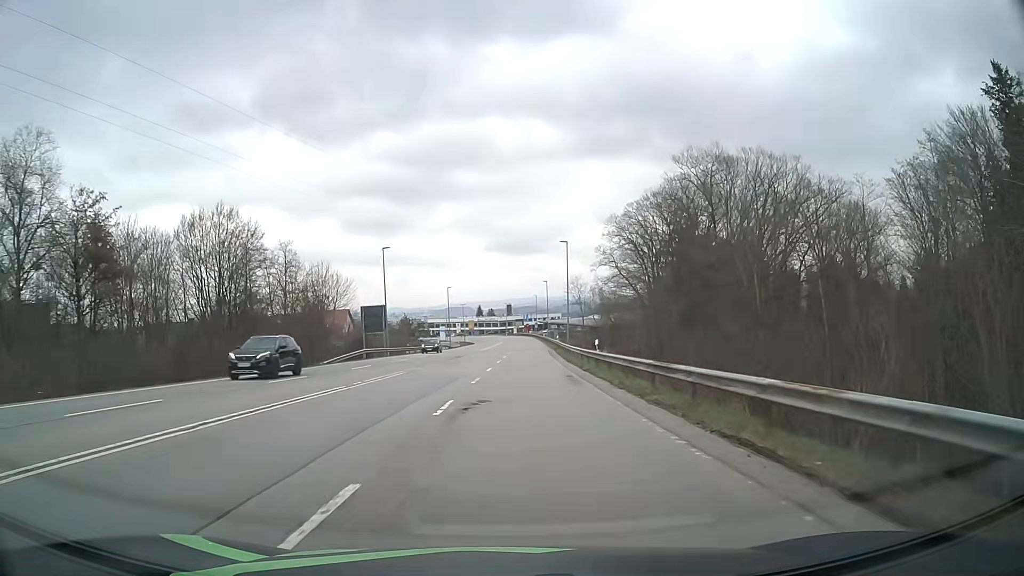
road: secondary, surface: asphalt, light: Day
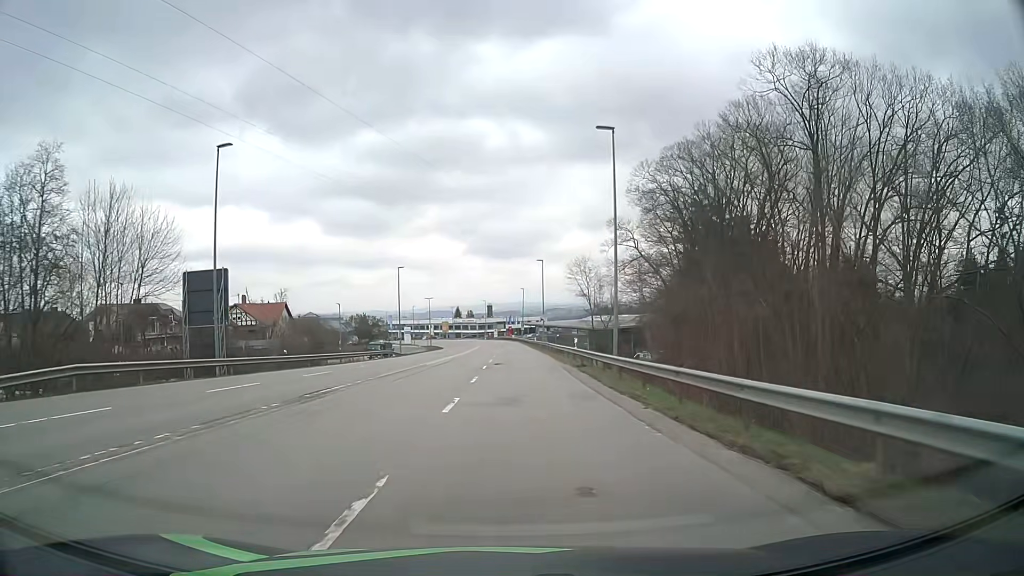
(+0.8, +35.6) m; +2°
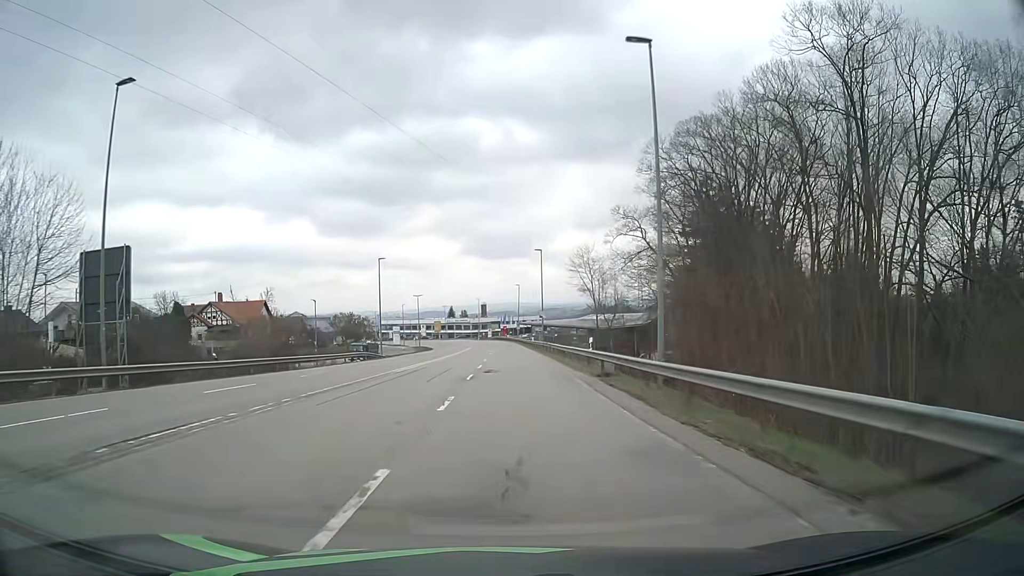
(0.0, +8.9) m; +1°
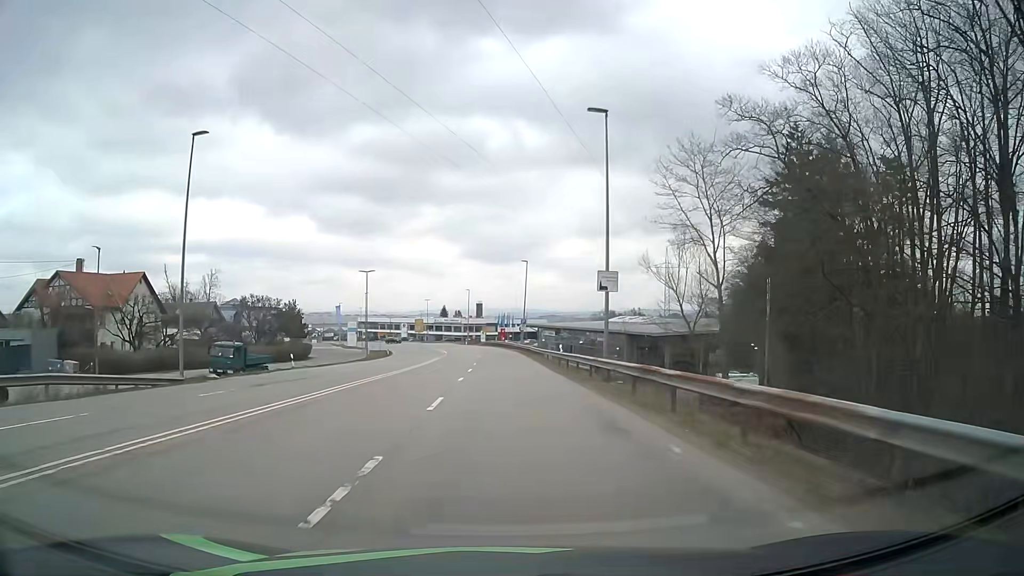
(0.0, +44.0) m; 0°
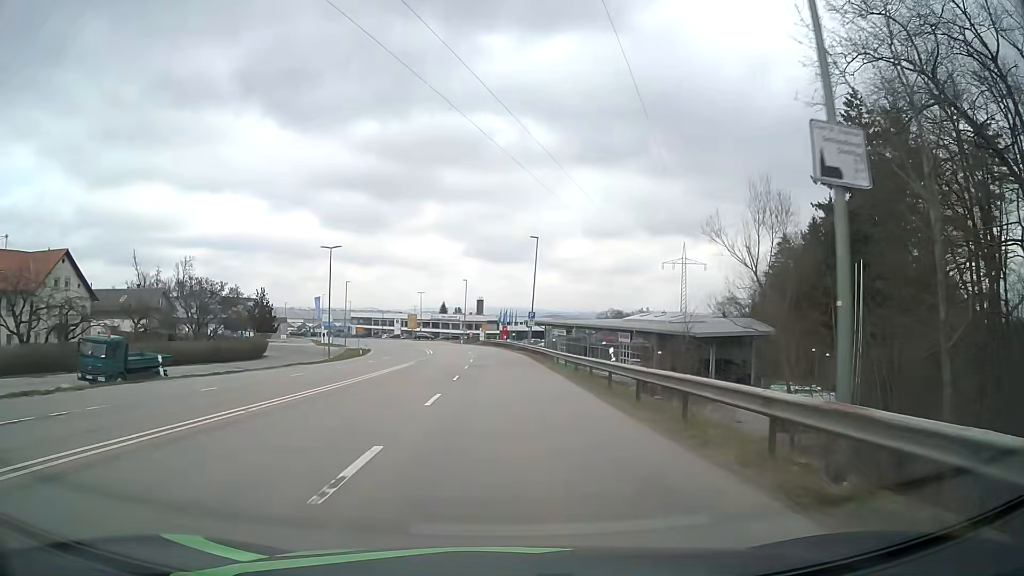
(0.0, +17.3) m; -1°
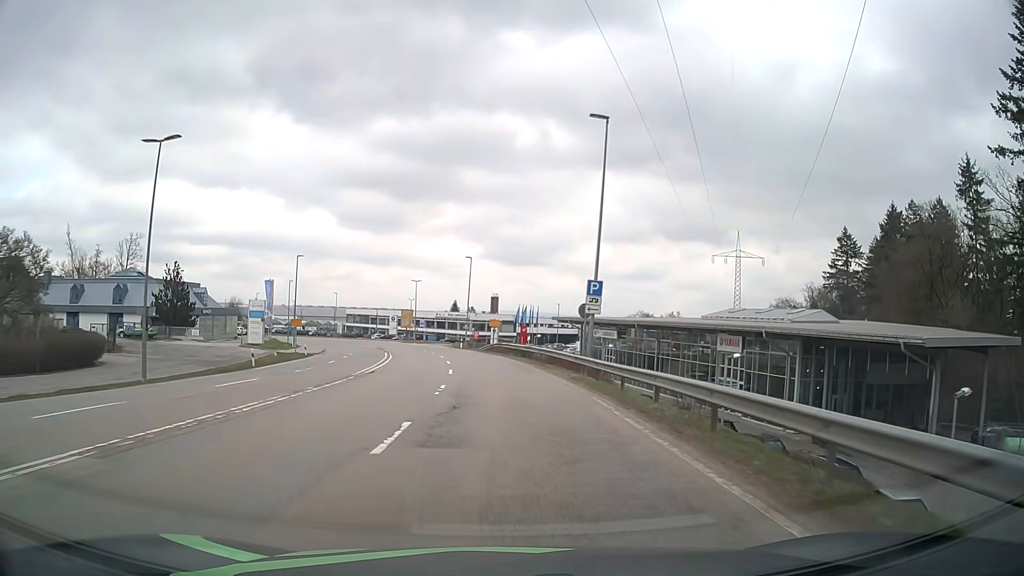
(0.0, +33.6) m; -1°
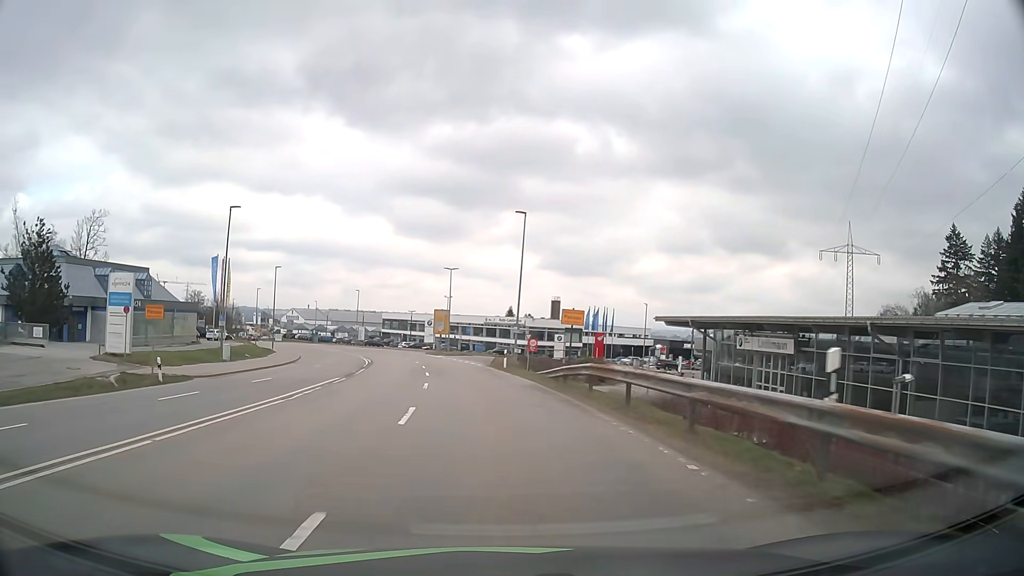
(-1.1, +31.9) m; -5°
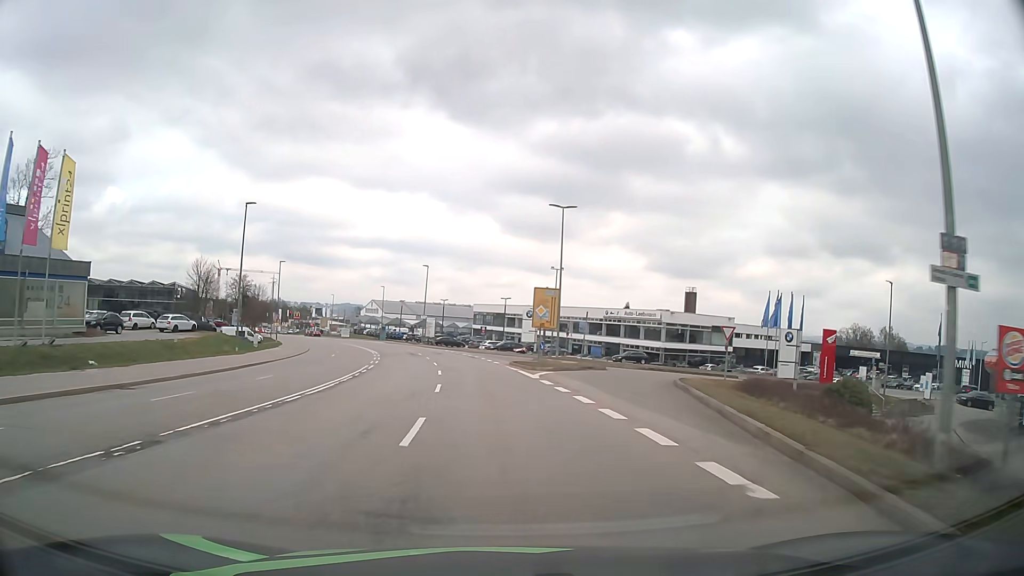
(-3.0, +38.2) m; -9°
(0, +10) (-1, +20) (-1, +30) (-3, +40) (-4, +50) (-6, +60) (-8, +69) (-11, +79) (-14, +88) (-18, +98) m
